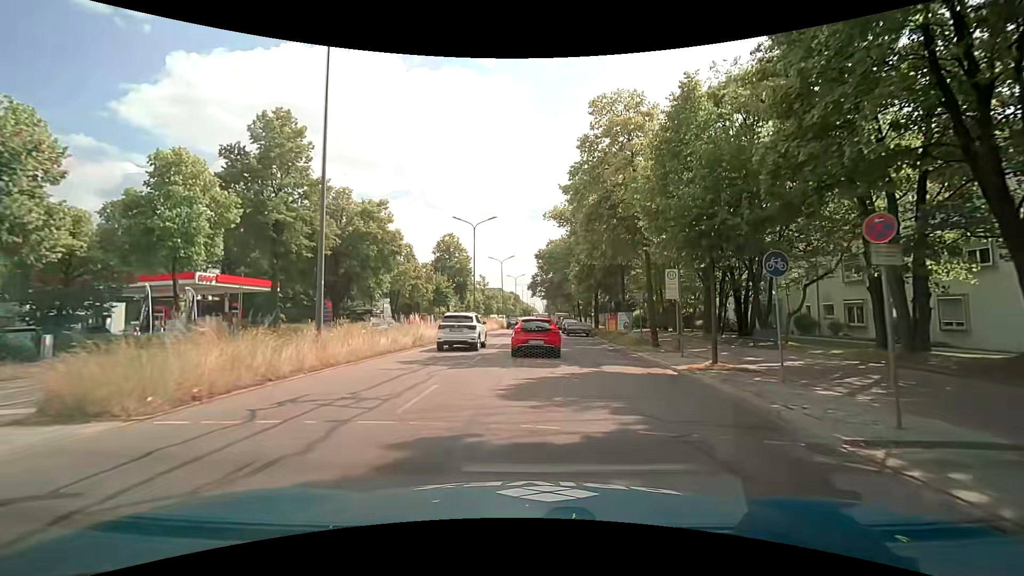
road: primary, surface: asphalt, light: Day
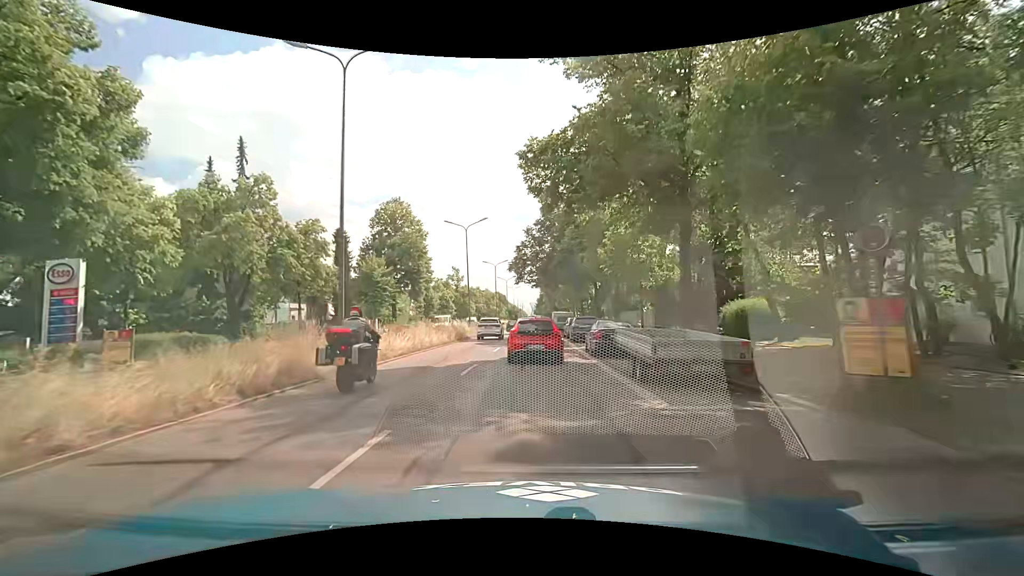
(+0.2, +29.6) m; +1°
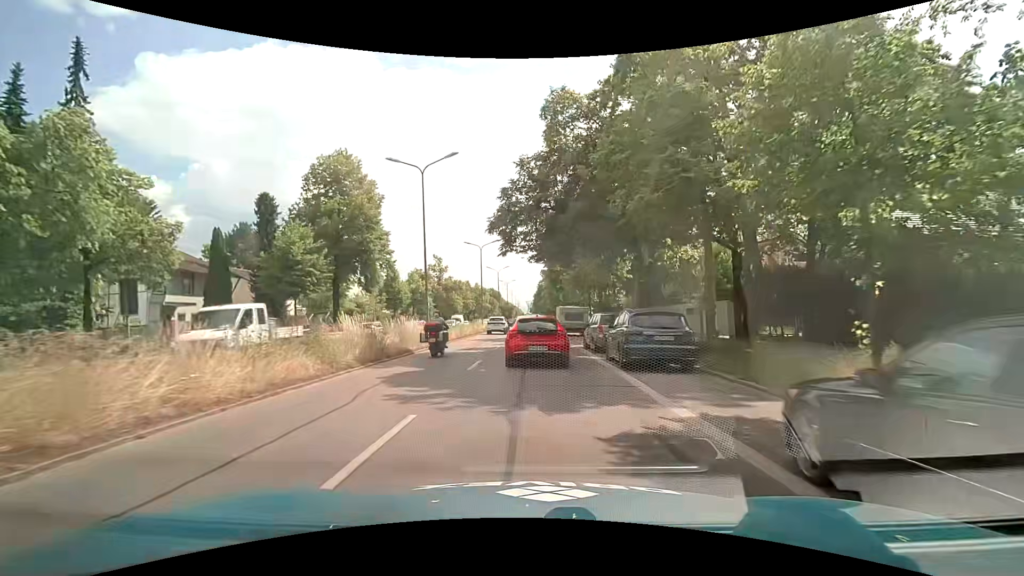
(+0.1, +17.4) m; +1°
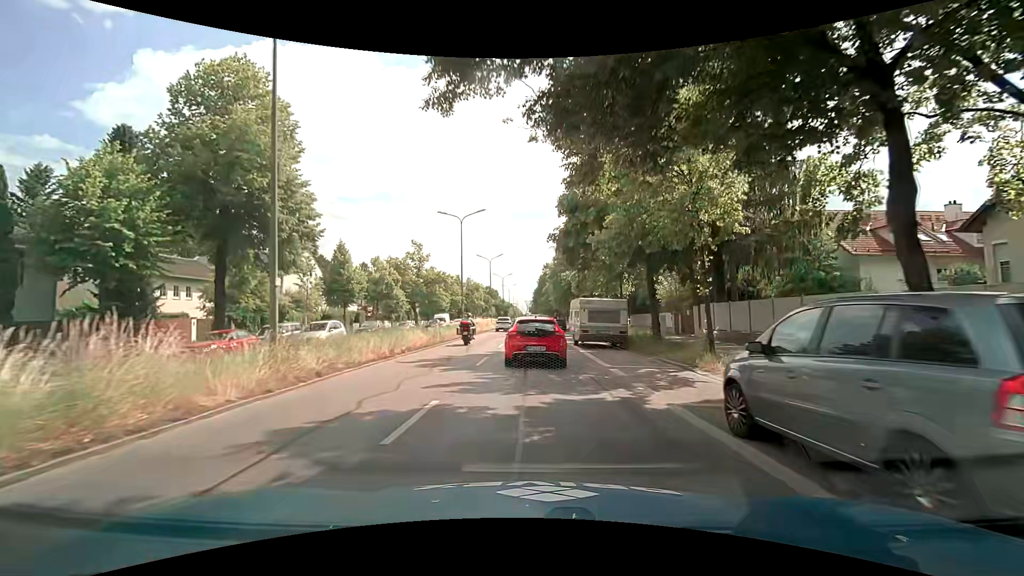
(0.0, +16.5) m; 0°
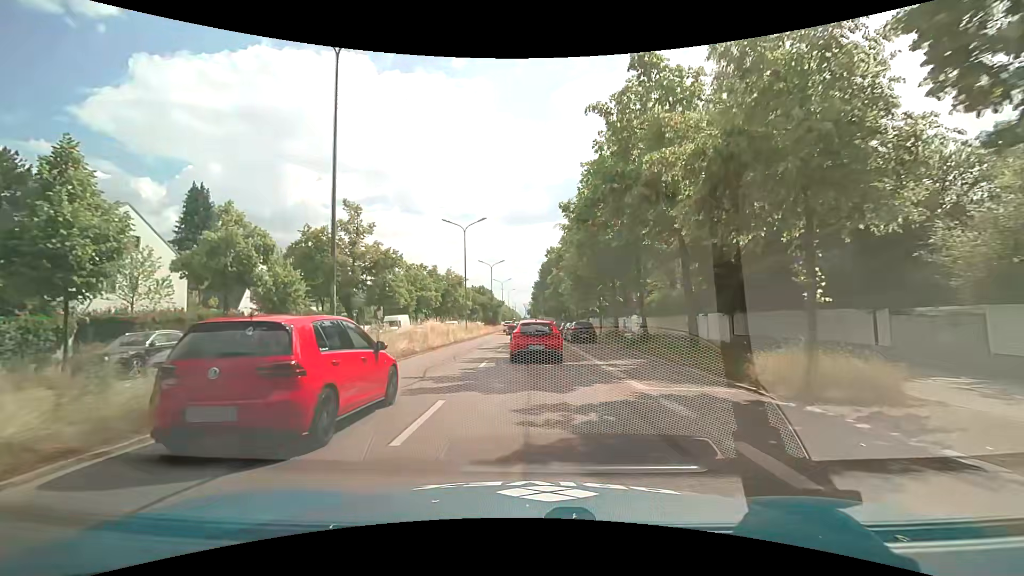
(+0.2, +27.5) m; +2°
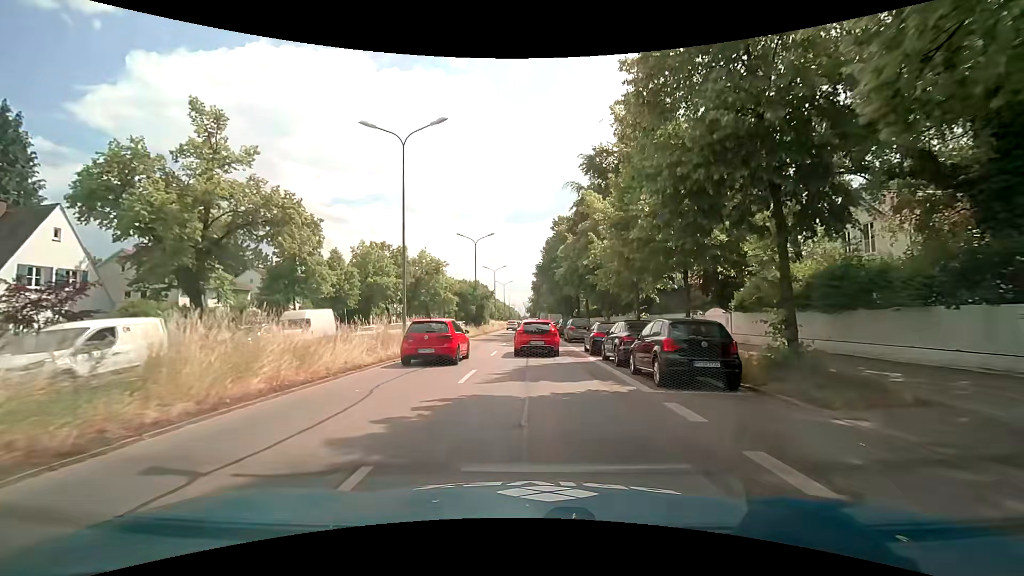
(-0.4, +22.1) m; -1°
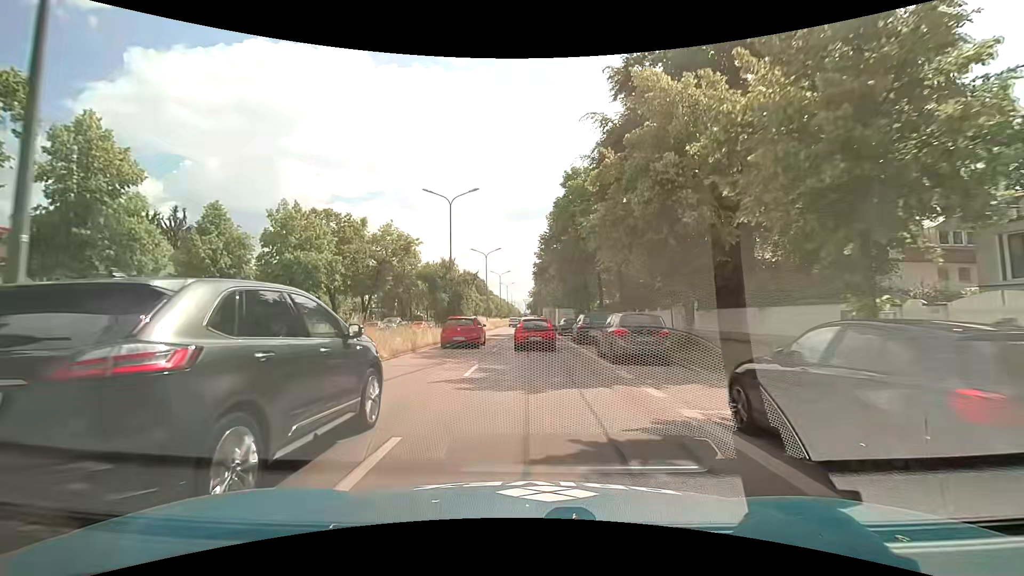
(0.0, +17.4) m; 0°
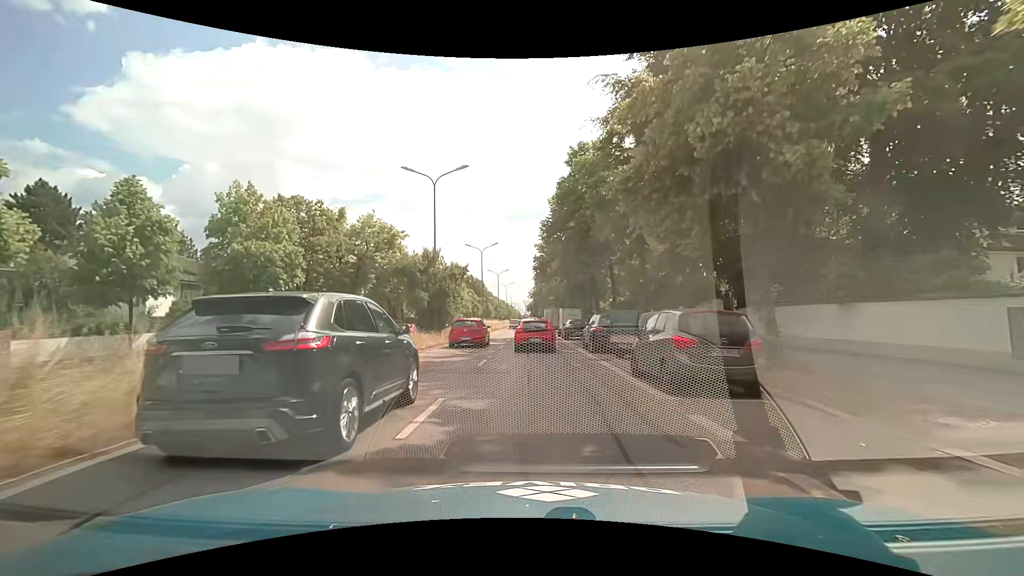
(0.0, +5.9) m; 0°
(0, +10) (0, +20) (0, +30) (0, +40) (0, +50) (0, +60) (0, +70) (0, +80) (0, +90) (0, +100) m
